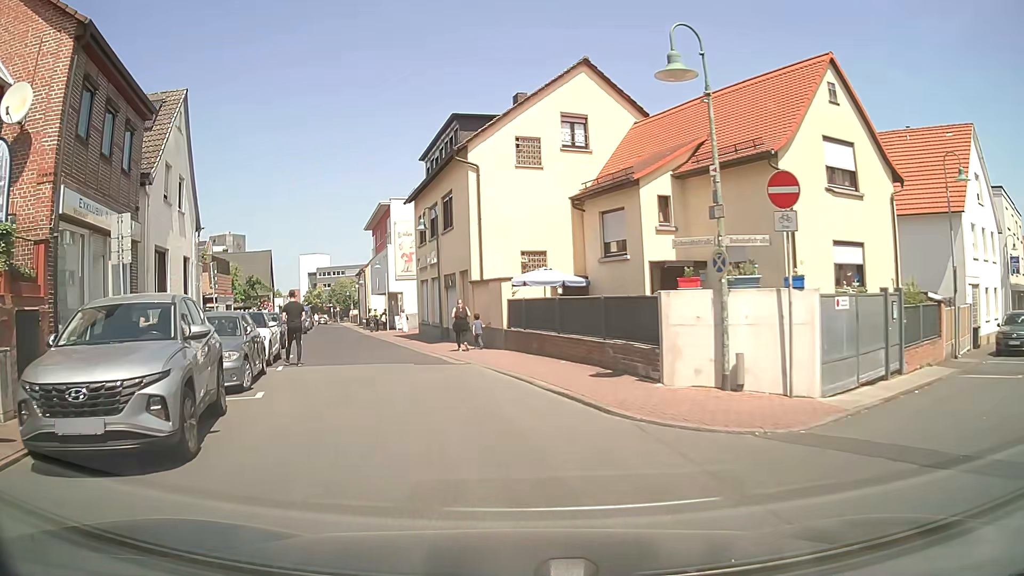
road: residential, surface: asphalt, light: Day
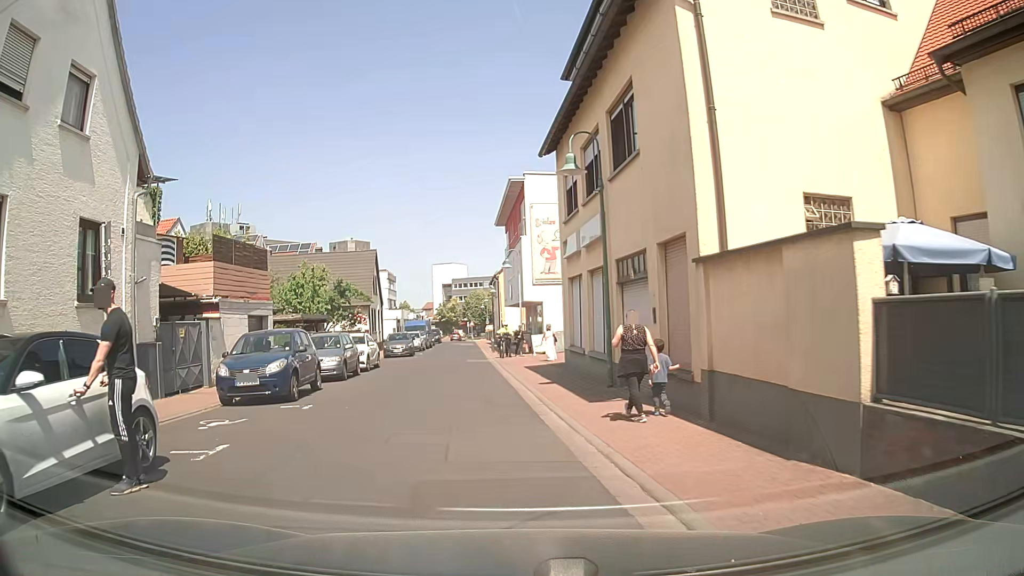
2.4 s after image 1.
(-1.7, +13.5) m; -12°
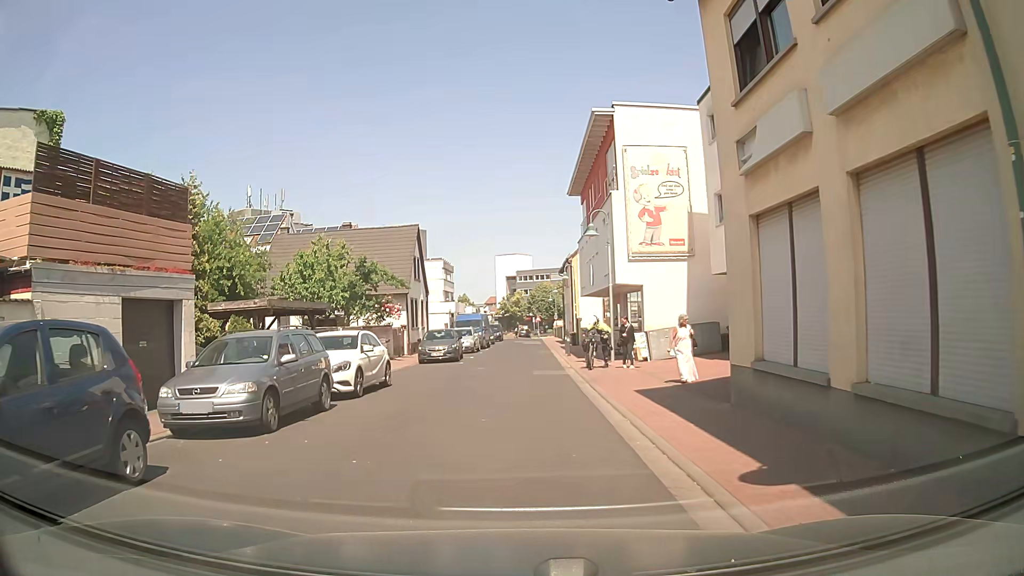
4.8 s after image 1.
(-0.9, +11.0) m; -7°
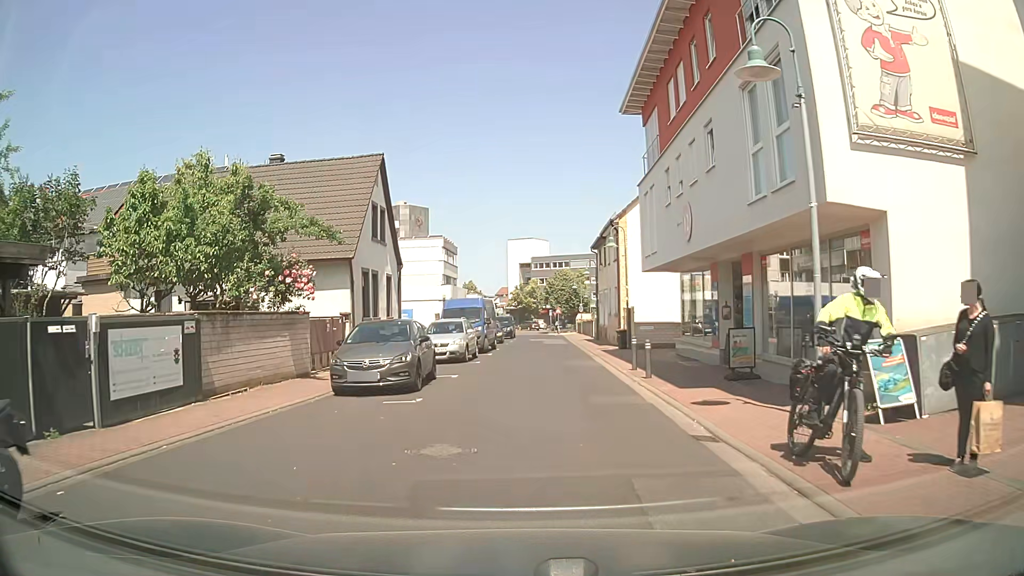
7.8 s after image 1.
(-0.2, +16.3) m; 0°
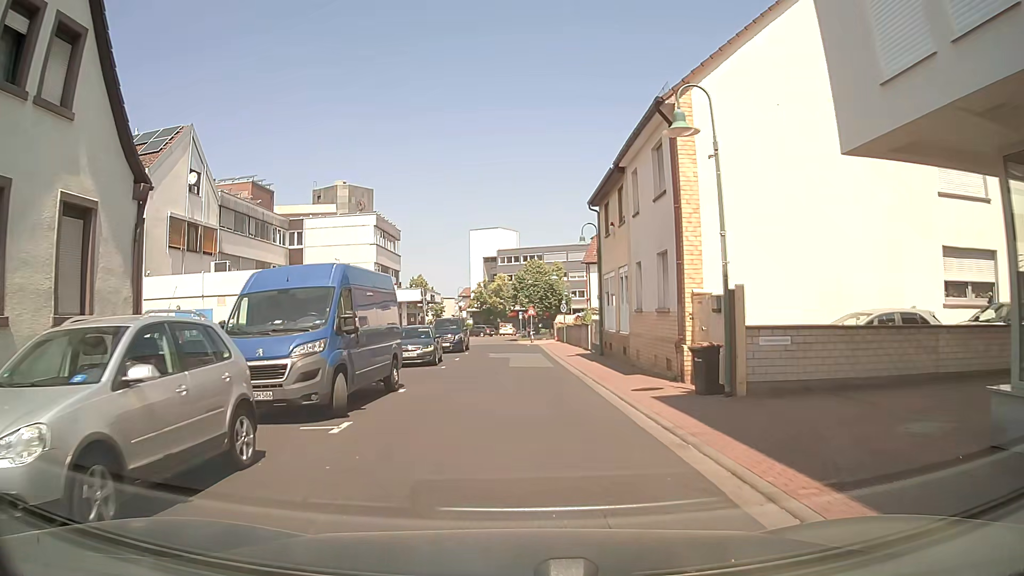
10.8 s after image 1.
(+0.4, +19.0) m; +1°
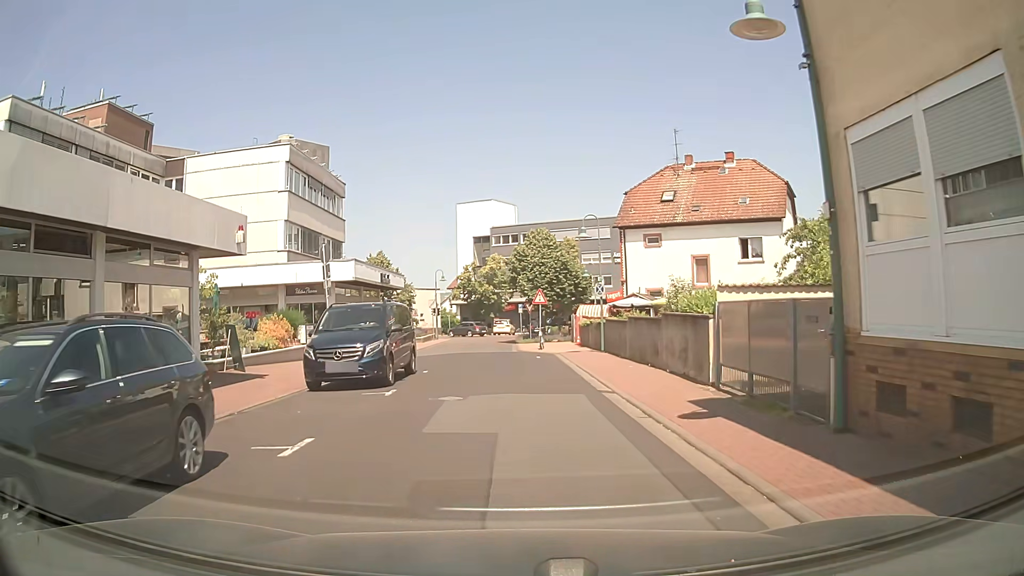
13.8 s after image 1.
(+0.1, +21.2) m; +2°
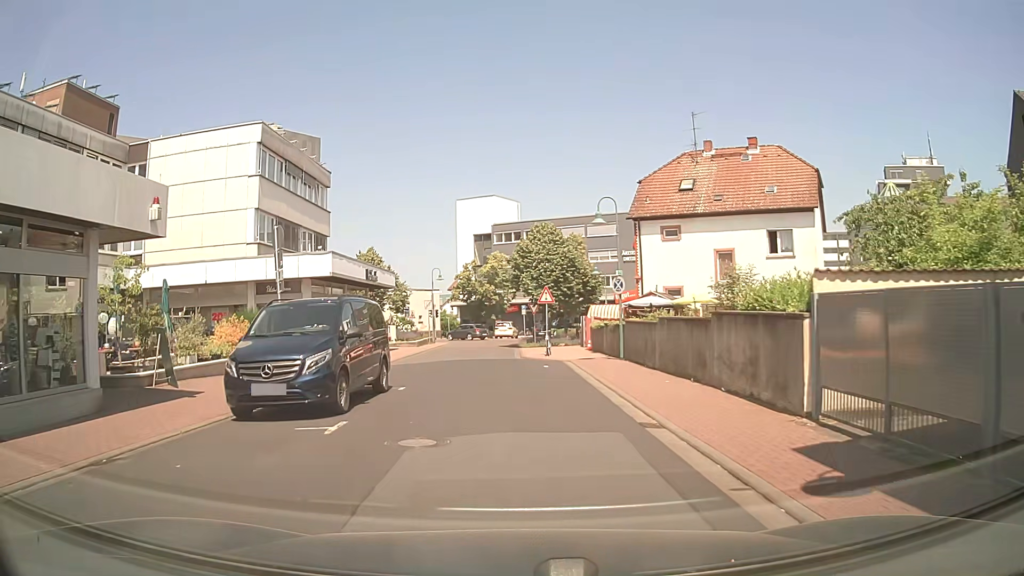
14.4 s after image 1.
(-0.1, +4.3) m; 0°
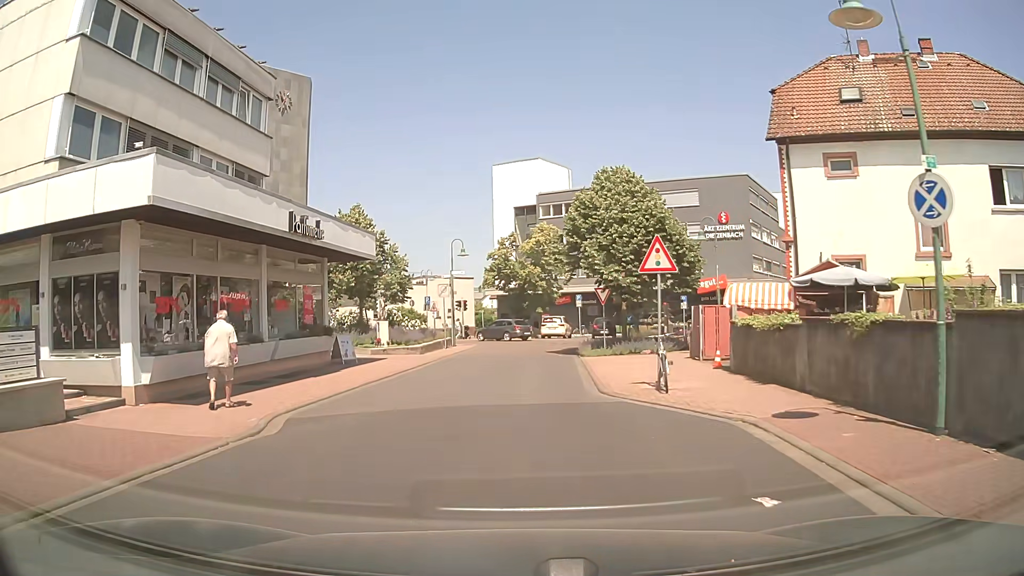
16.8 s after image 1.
(-0.6, +16.2) m; -4°
